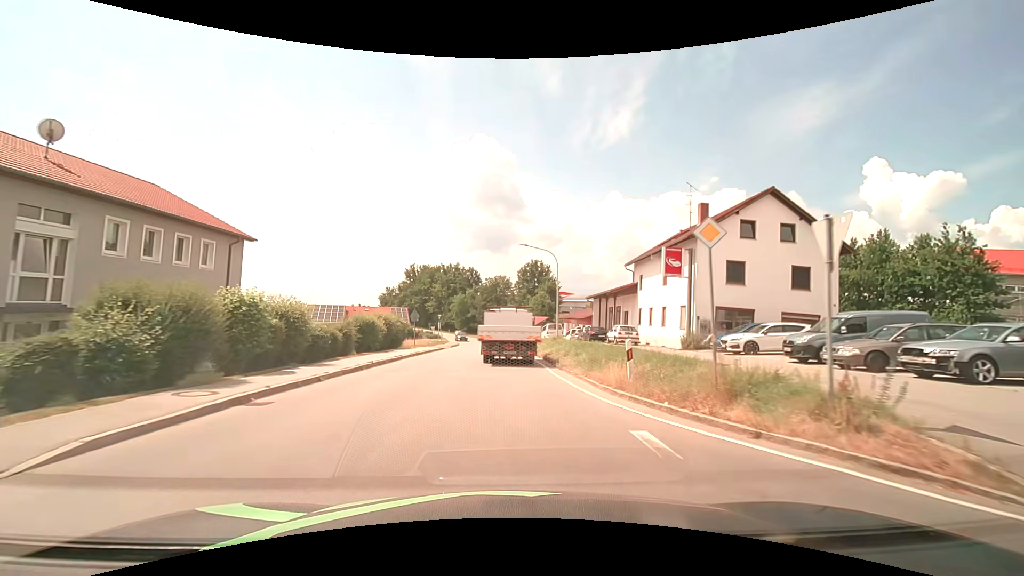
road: tertiary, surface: asphalt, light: Day
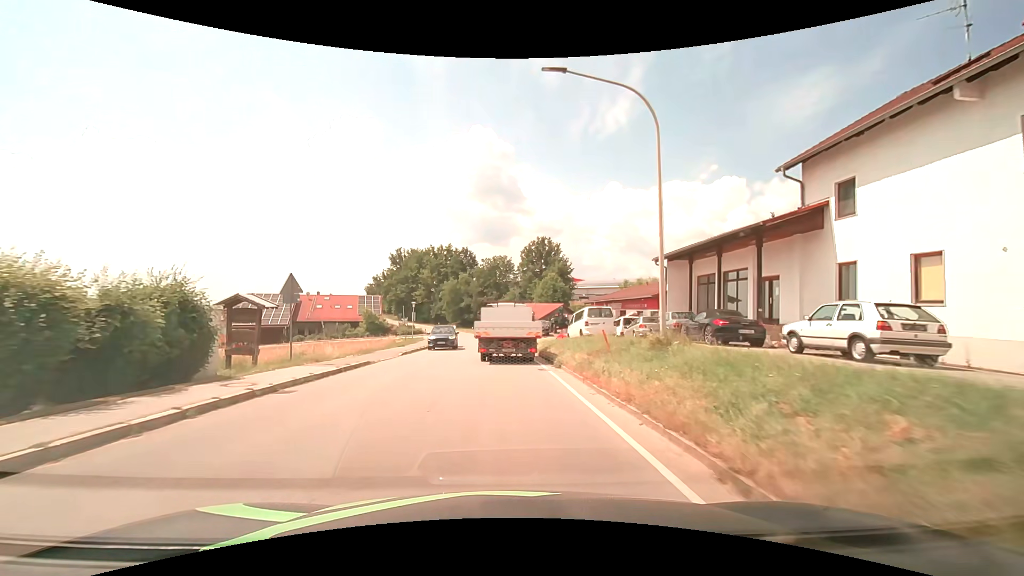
(0.0, +24.3) m; 0°
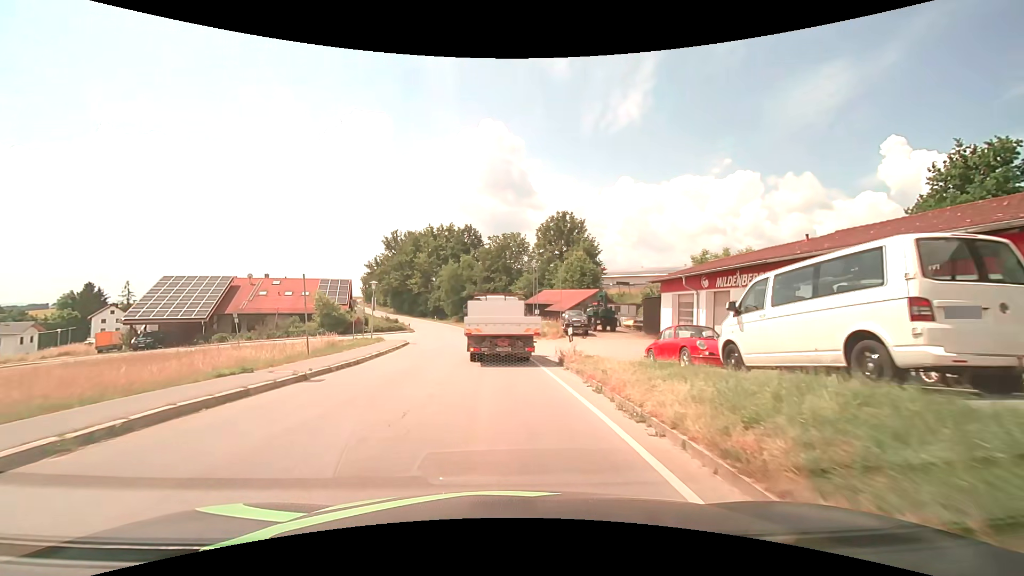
(-0.1, +21.6) m; -1°
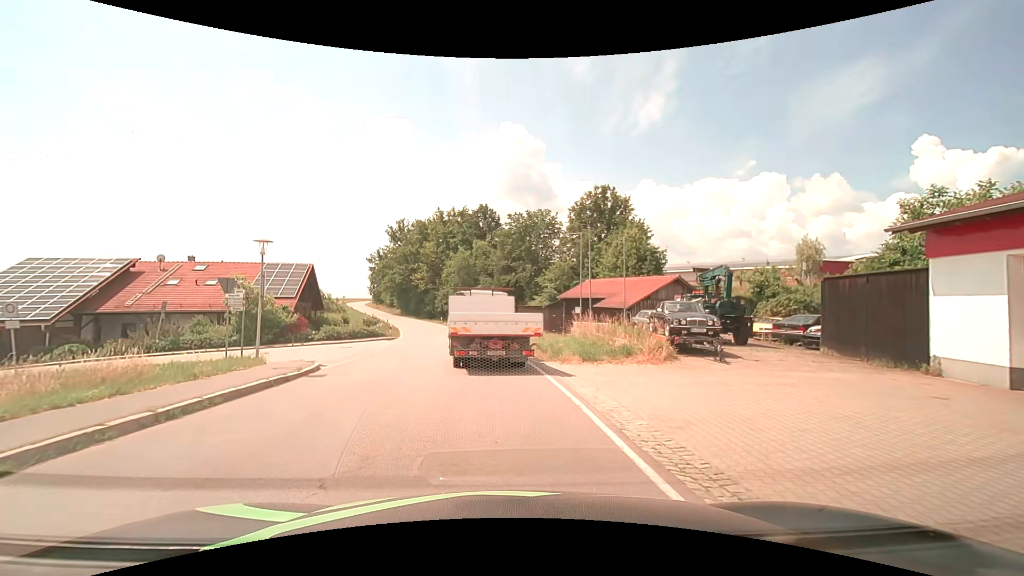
(-0.4, +19.3) m; -2°
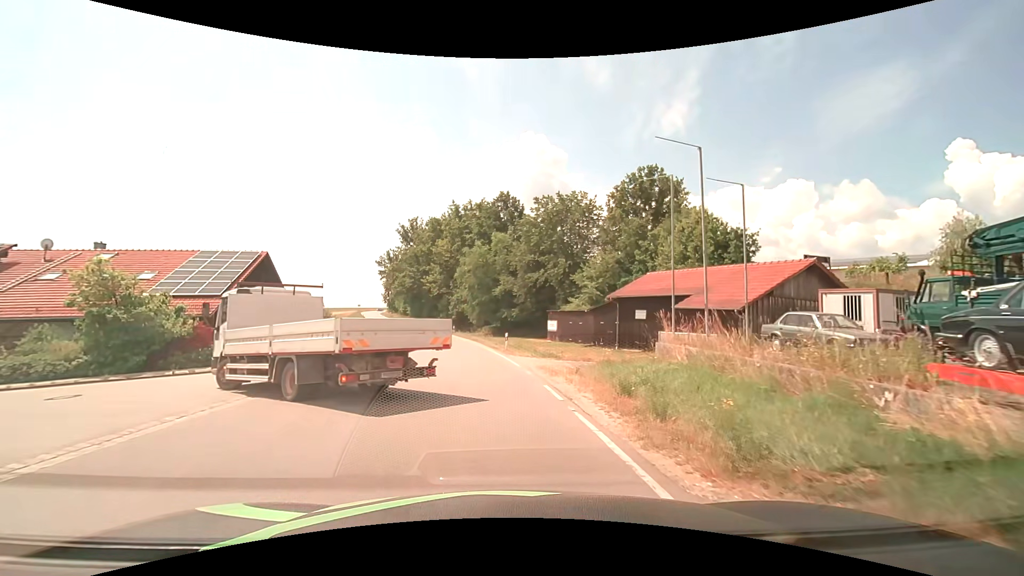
(-0.4, +13.5) m; -3°
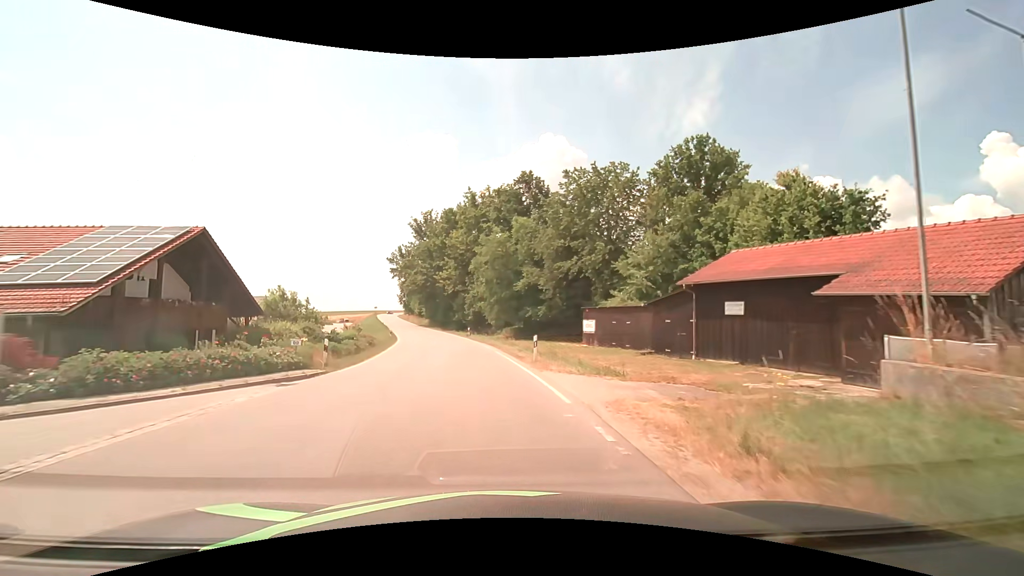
(-0.2, +9.8) m; -2°
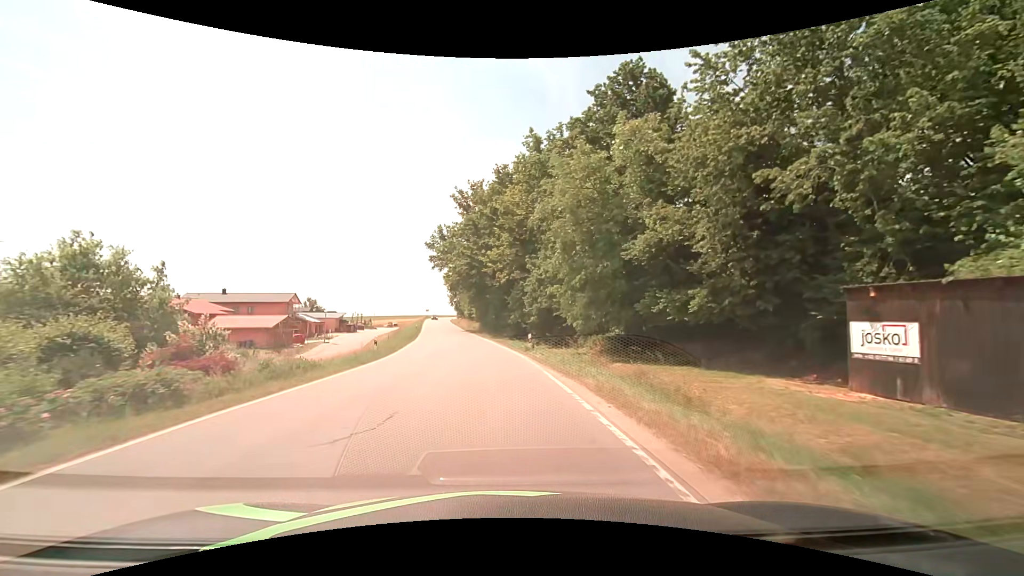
(-1.5, +25.2) m; -7°
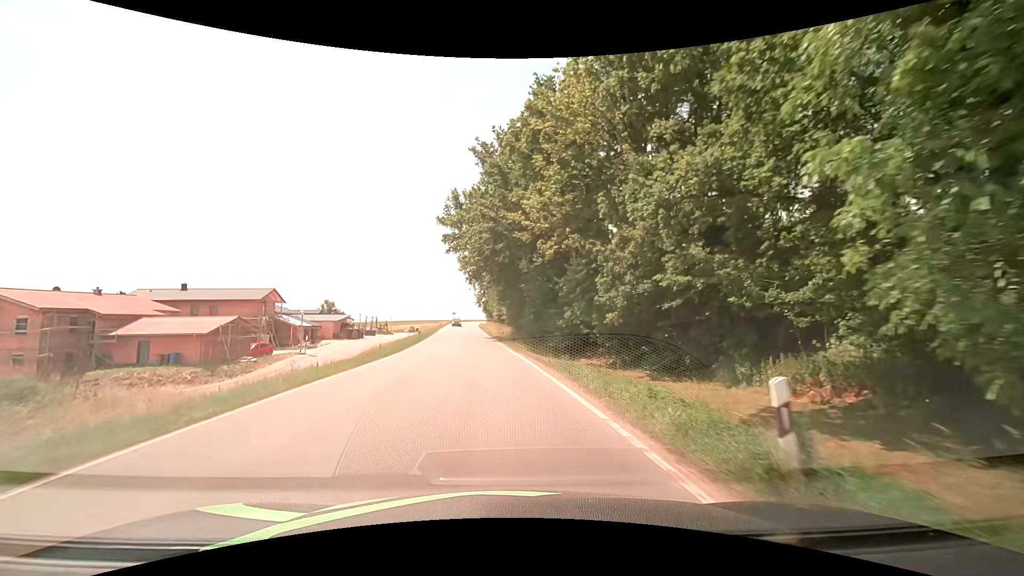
(-0.8, +21.2) m; -4°
(0, +10) (-1, +20) (-1, +30) (-2, +40) (-3, +50) (-4, +60) (-4, +70) (-5, +80) (-6, +90) (-7, +100) m
